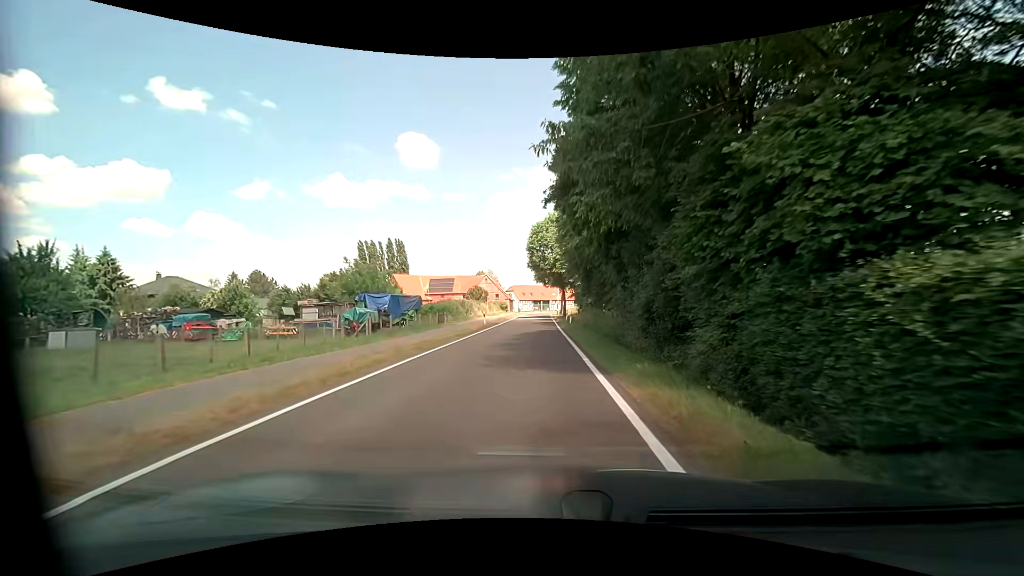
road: tertiary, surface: asphalt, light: Day
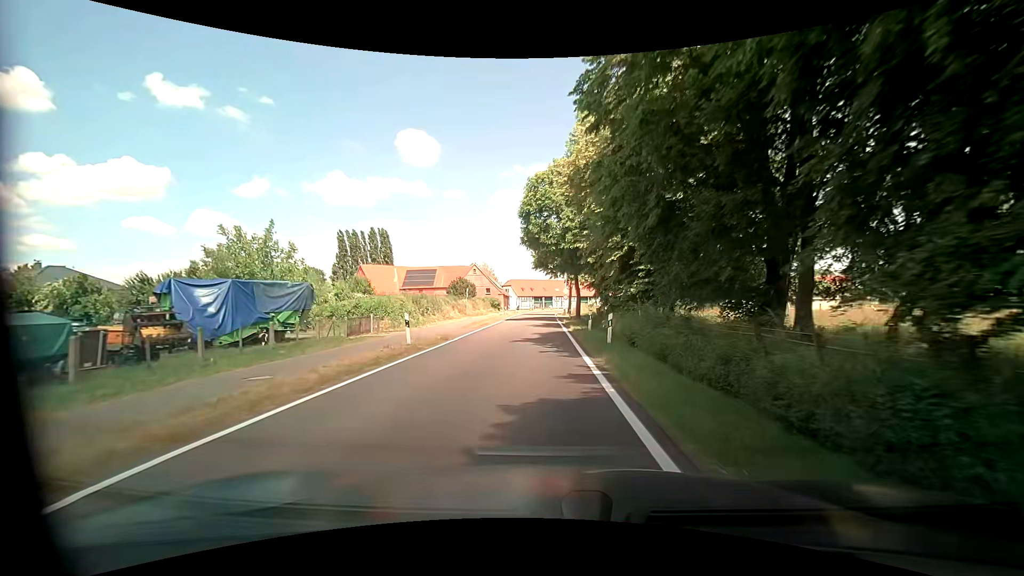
(-0.1, +22.6) m; -1°
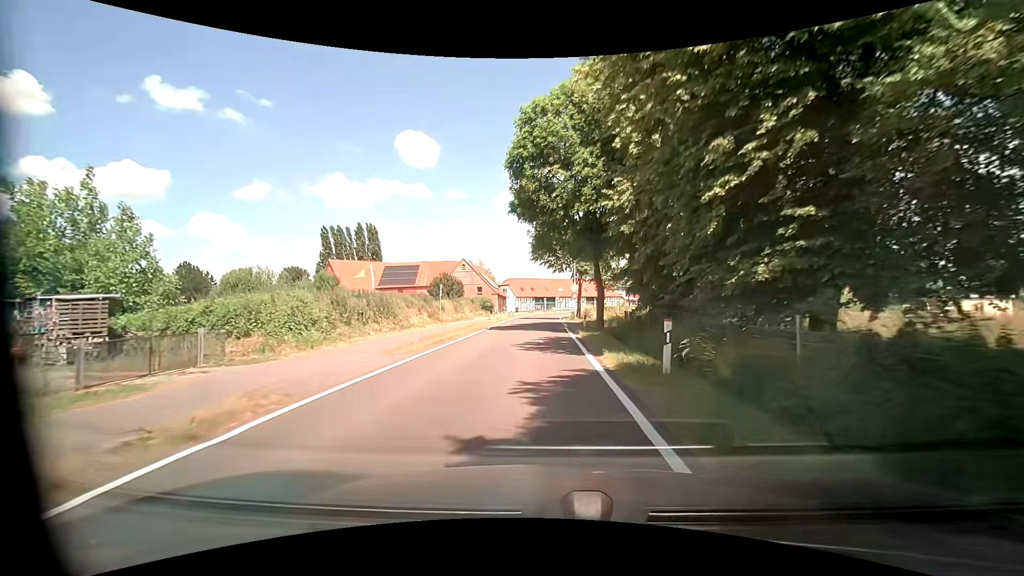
(-0.1, +14.9) m; 0°
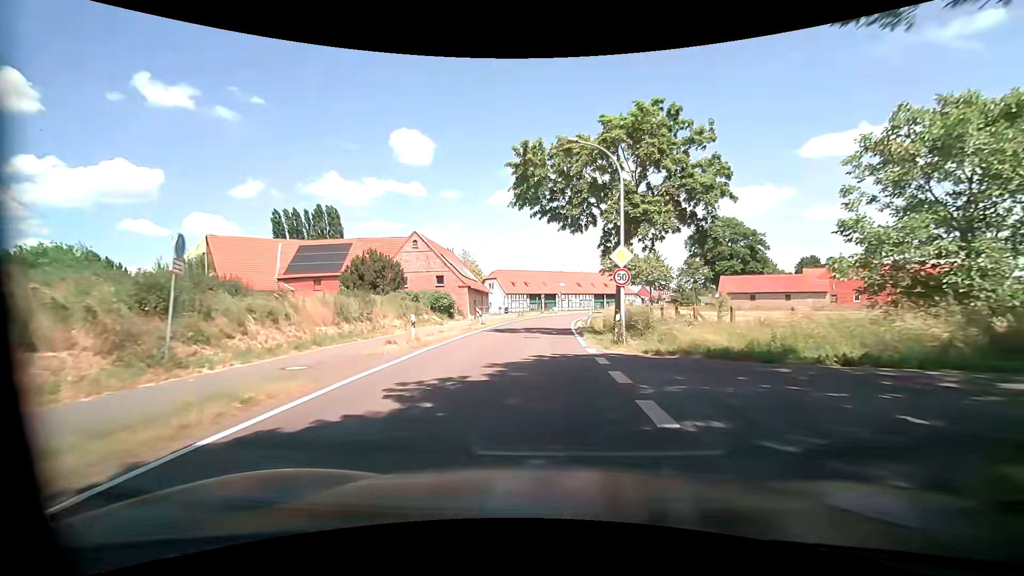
(0.0, +29.3) m; 0°
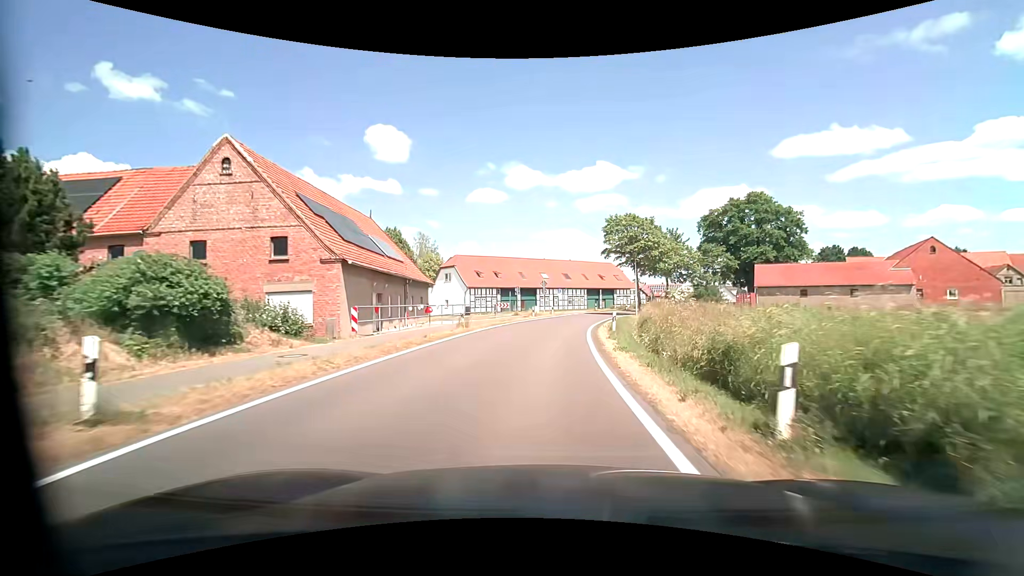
(+0.5, +28.4) m; +2°
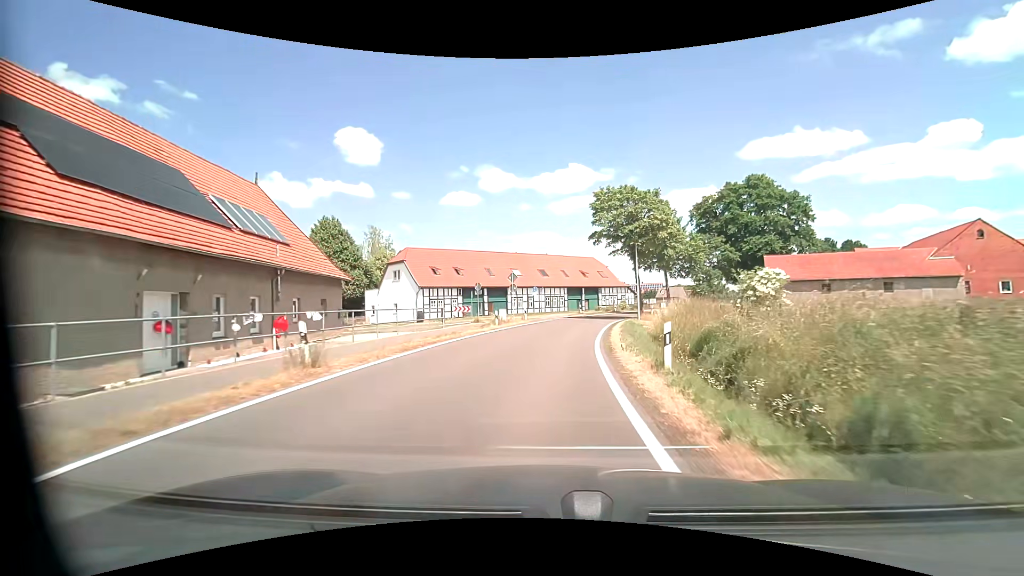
(+0.4, +14.3) m; +3°
(0, +10) (+1, +20) (+2, +30) (+4, +40) (+7, +49) (+10, +59) (+14, +68) (+19, +77) (+24, +86) (+29, +94) m
